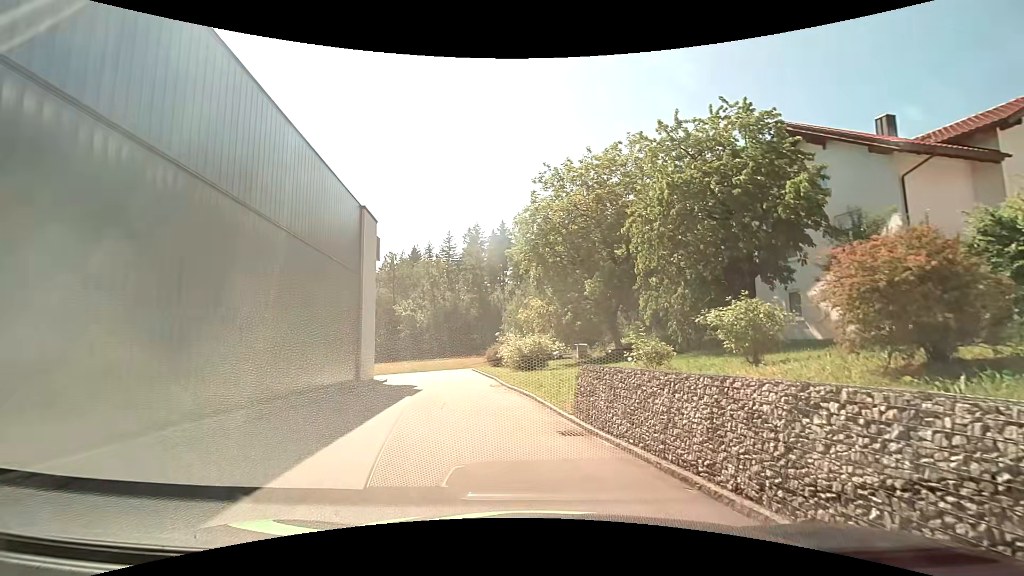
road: residential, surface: asphalt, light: Day
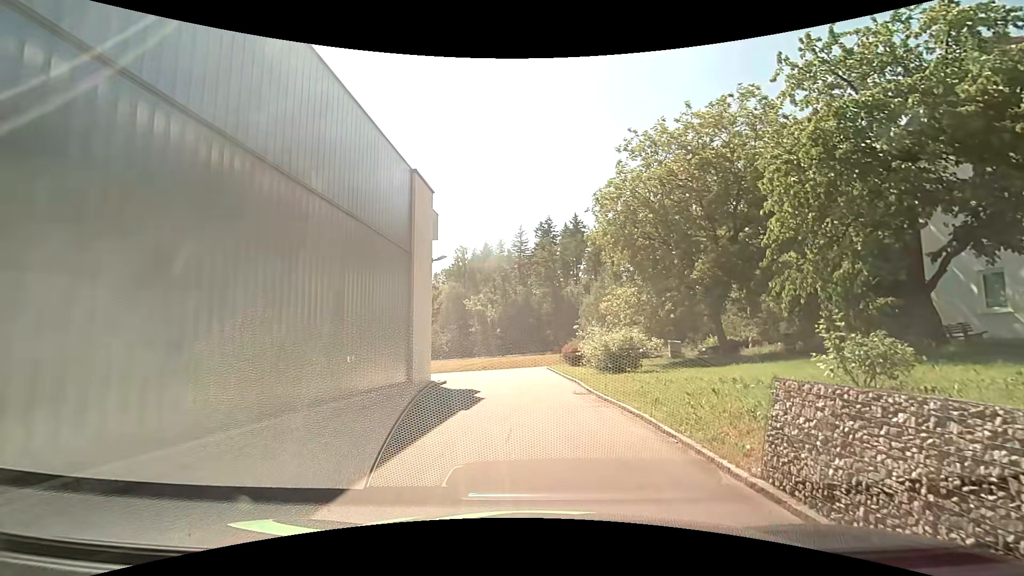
(-0.4, +4.6) m; -8°
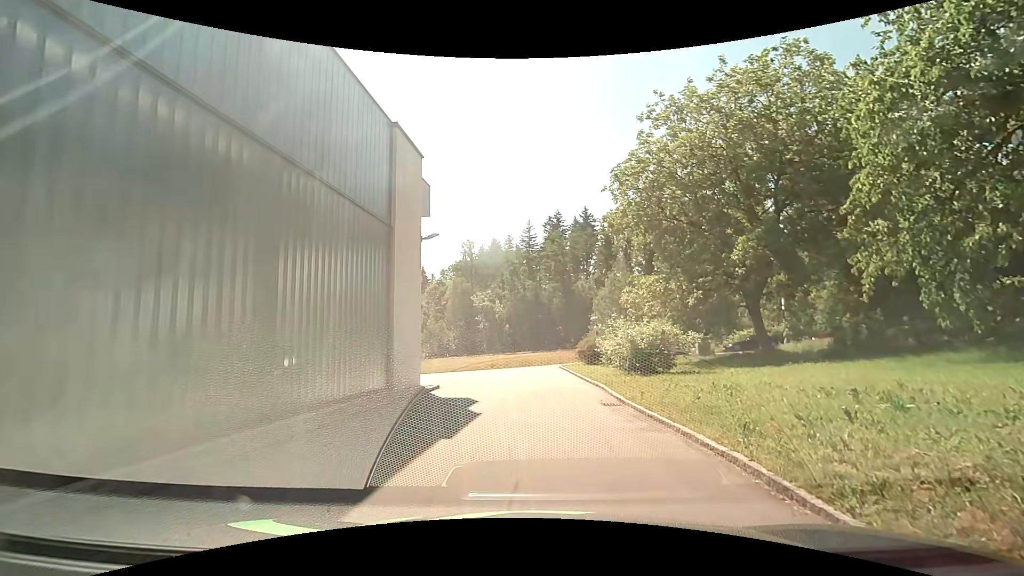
(0.0, +3.6) m; 0°
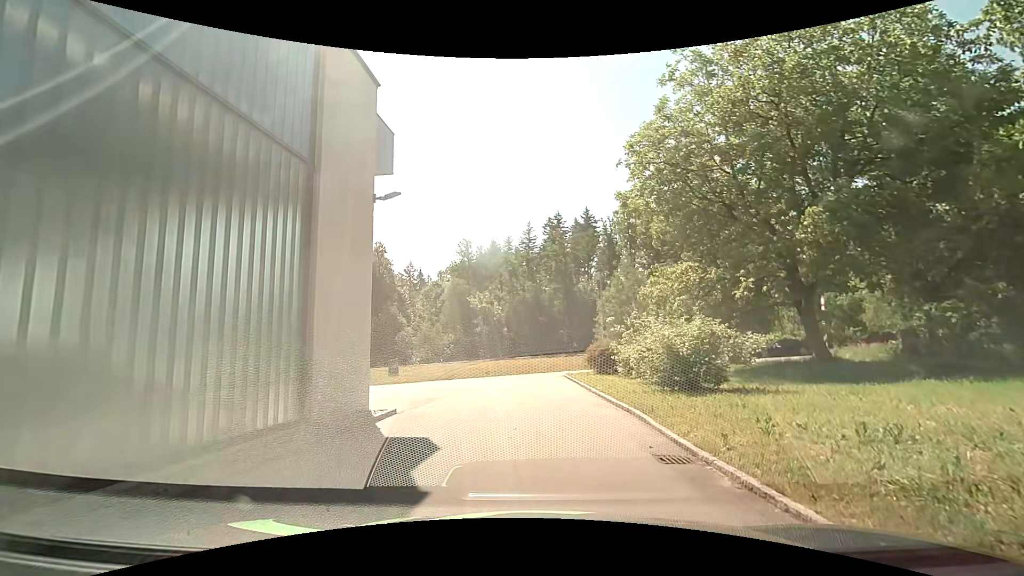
(0.0, +4.9) m; 0°
